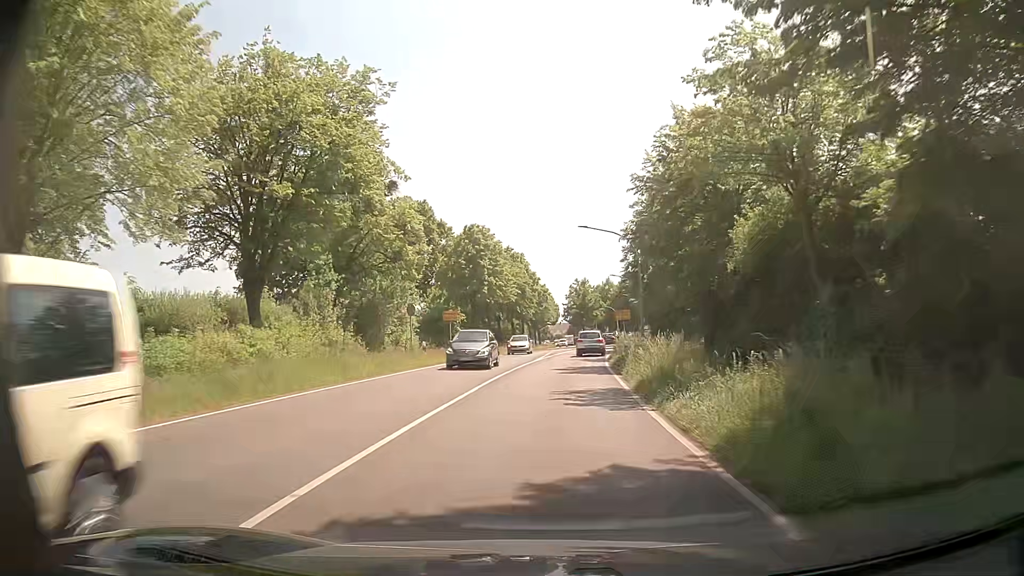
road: primary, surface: asphalt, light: Day
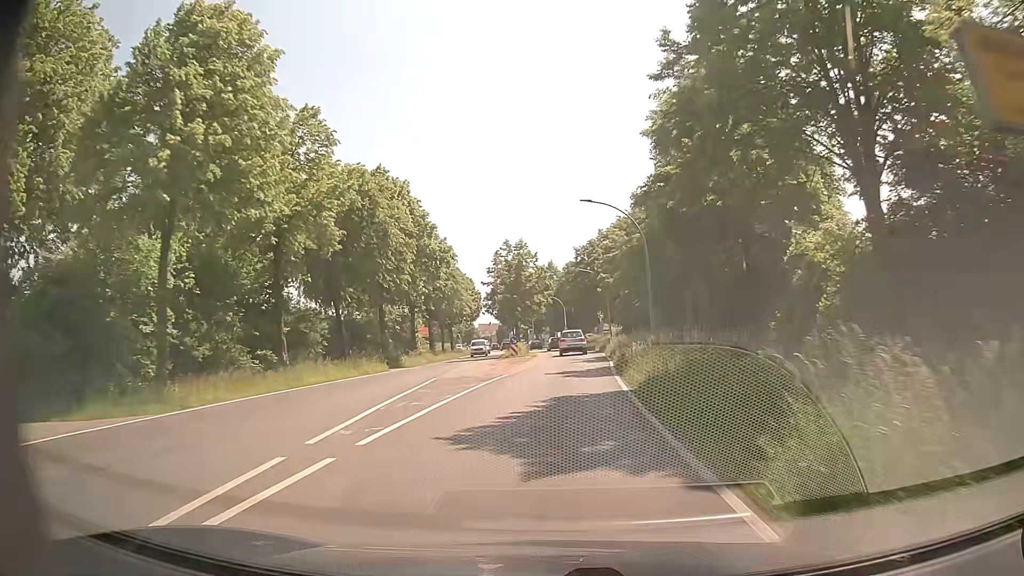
(+1.9, +39.9) m; +5°
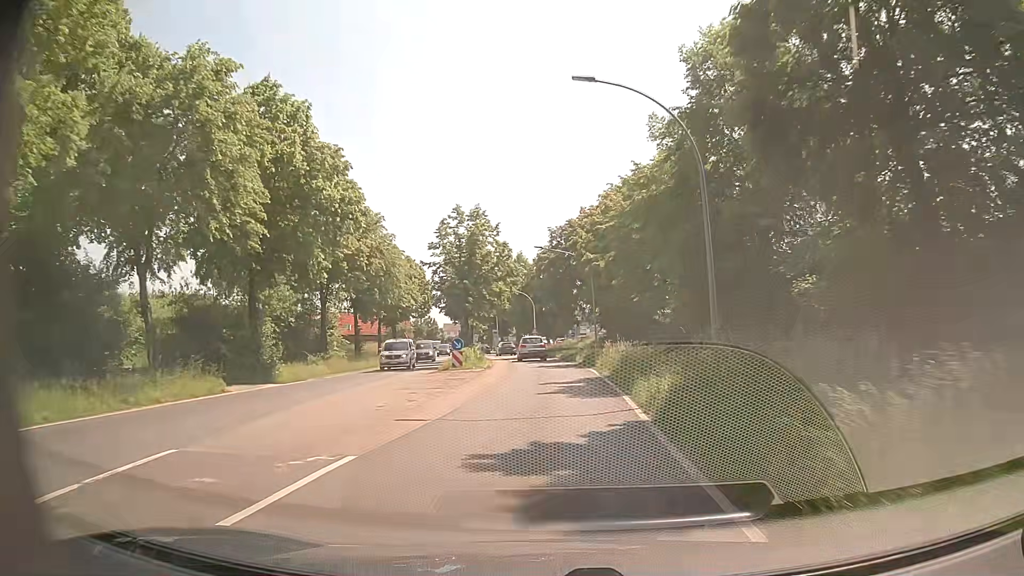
(+0.5, +15.8) m; +2°
(0, +10) (0, +20) (0, +30) (0, +40) (-1, +50) (-2, +60) (-3, +70) (-4, +80) (-6, +90) (-8, +99) m
